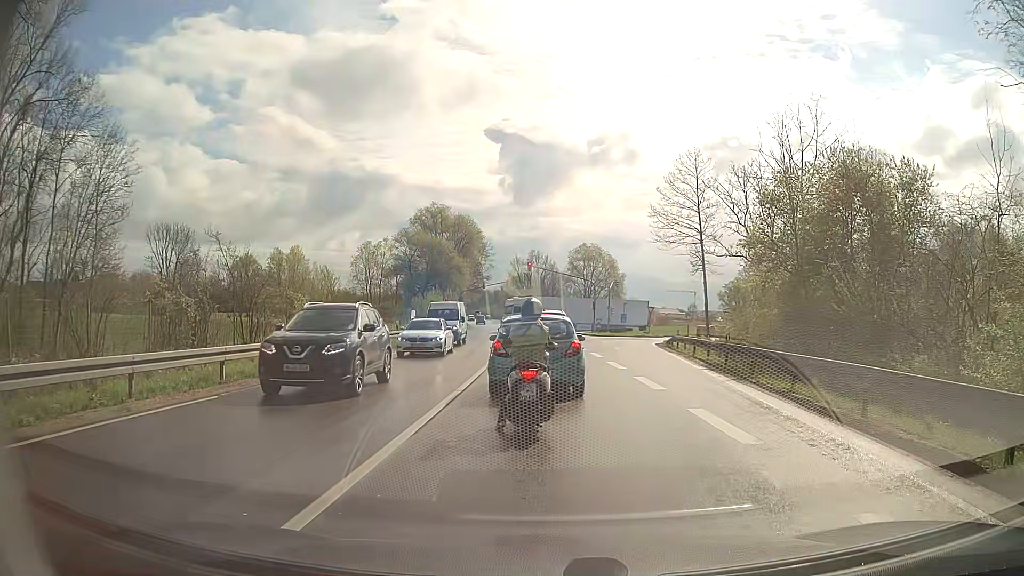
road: secondary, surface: asphalt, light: Day
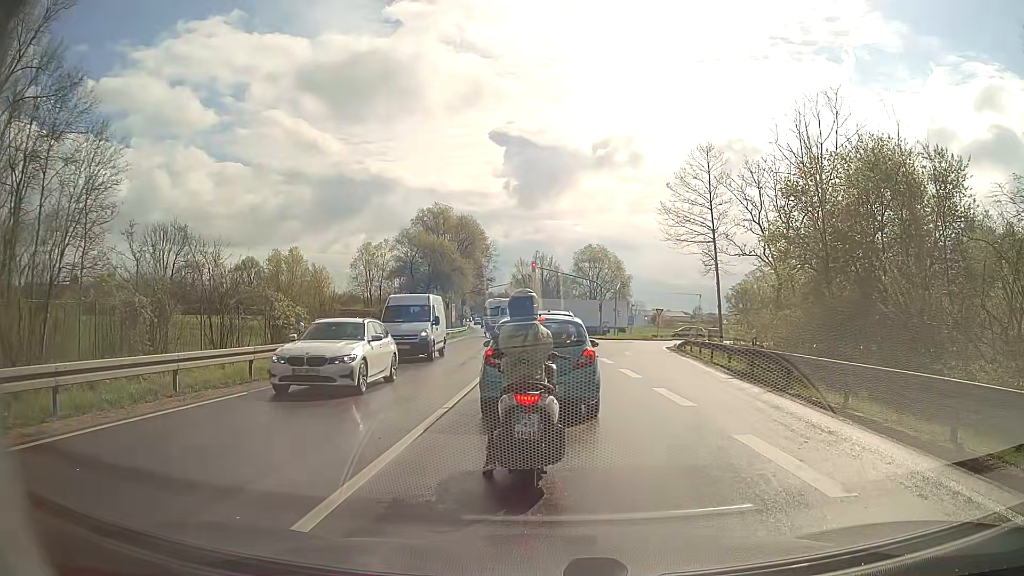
(0.0, +2.2) m; +1°
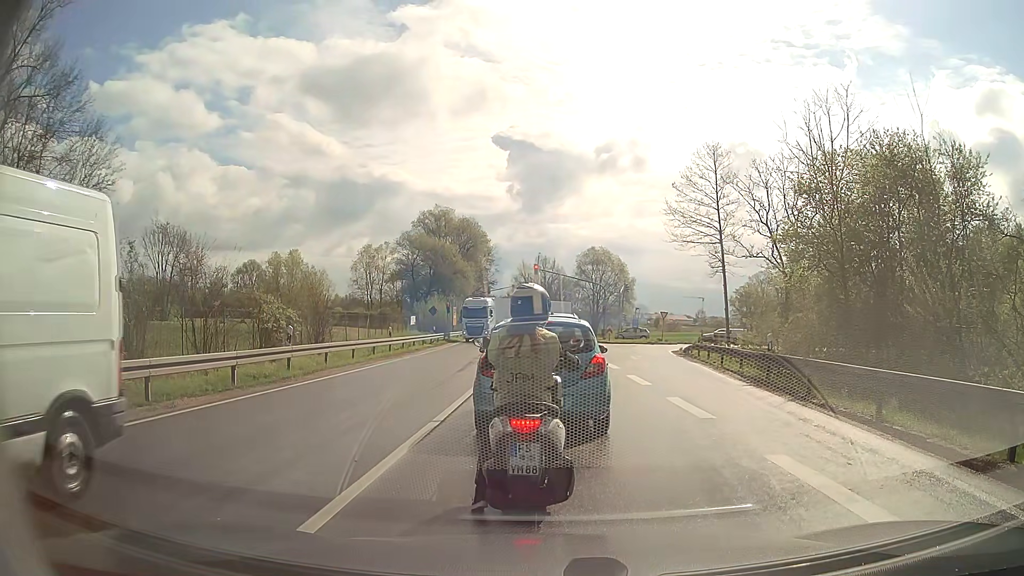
(0.0, +1.1) m; 0°
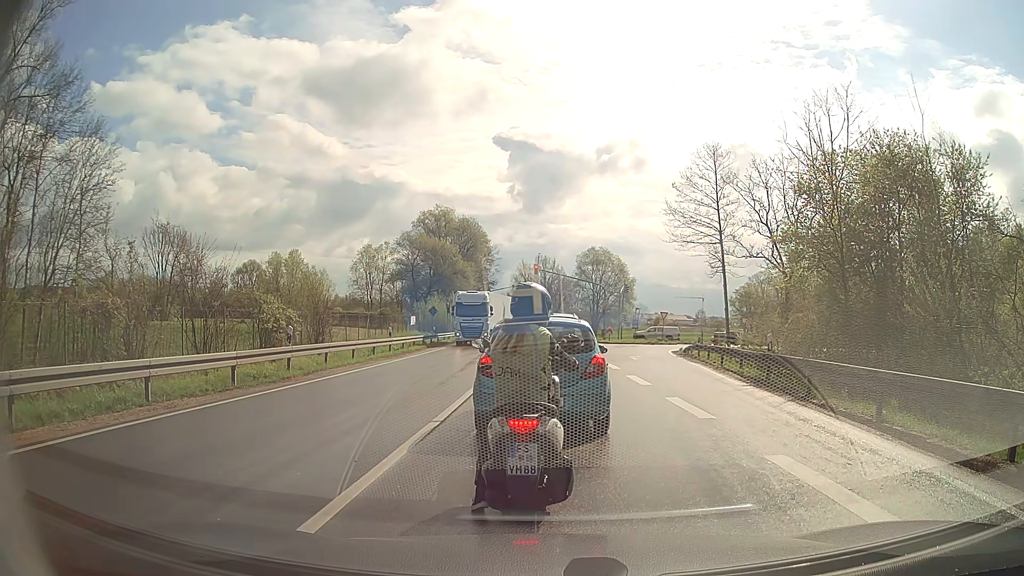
(0.0, 0.0) m; 0°
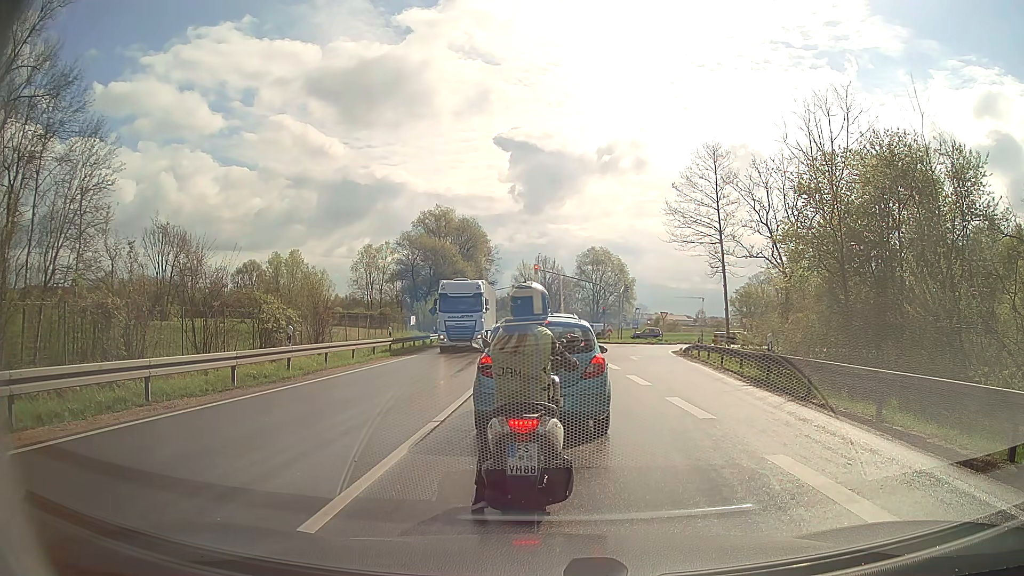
(0.0, 0.0) m; 0°
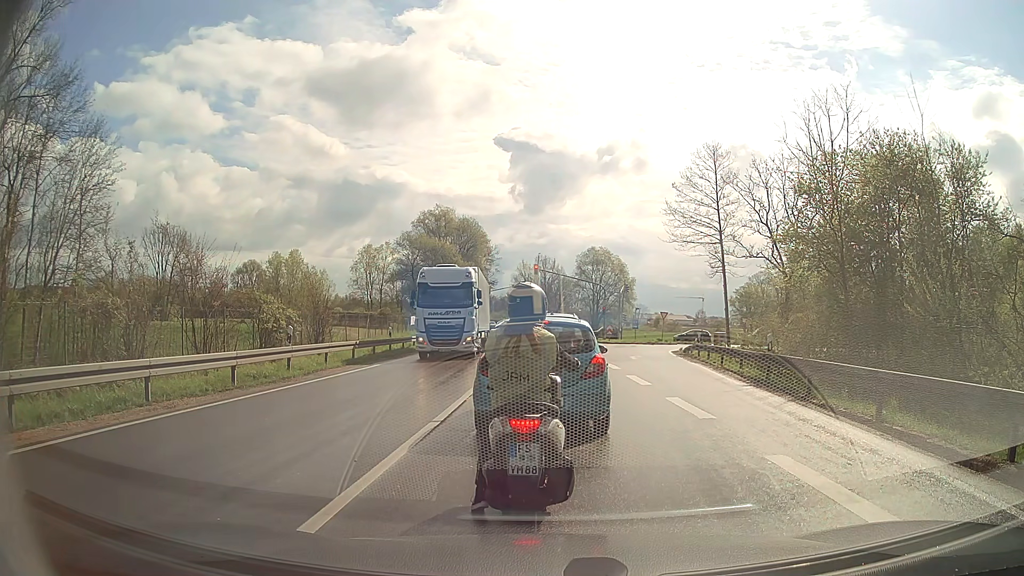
(0.0, 0.0) m; 0°
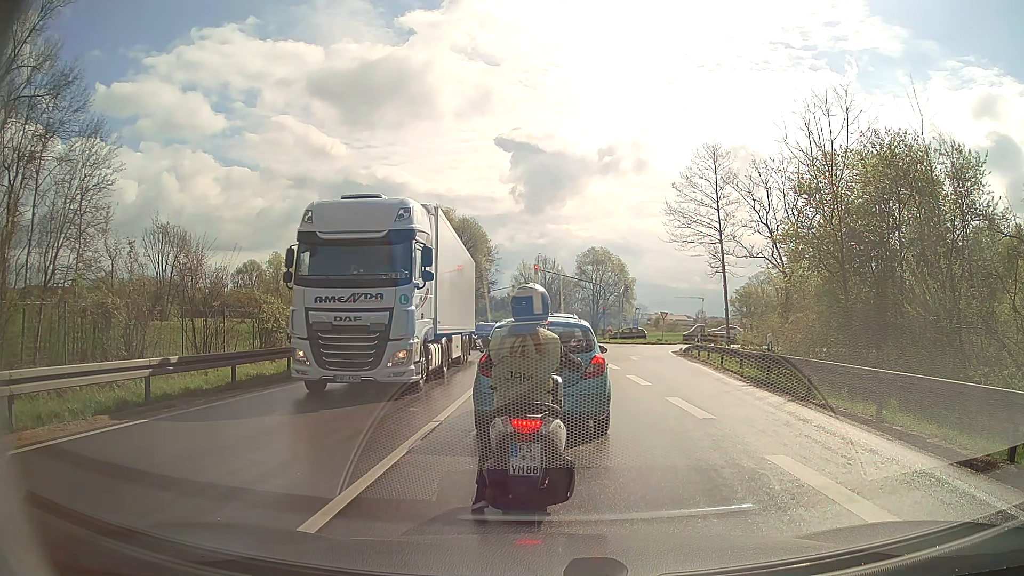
(0.0, 0.0) m; 0°
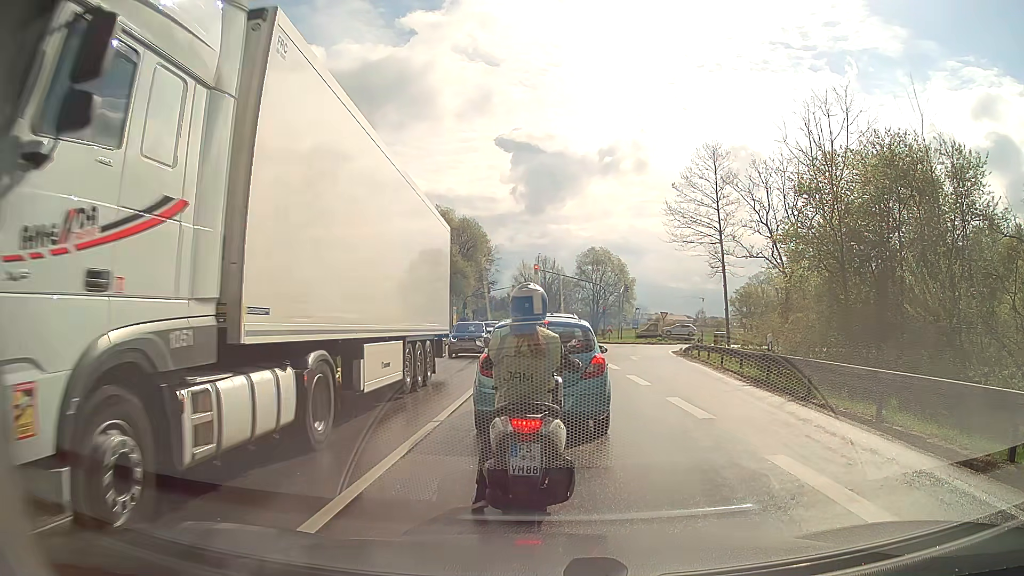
(0.0, 0.0) m; 0°
(0, +10) (-1, +20) (-1, +30) (-1, +40) (-2, +50) (-2, +60) (-2, +70) (-3, +80) (-3, +90) (-4, +100) m
